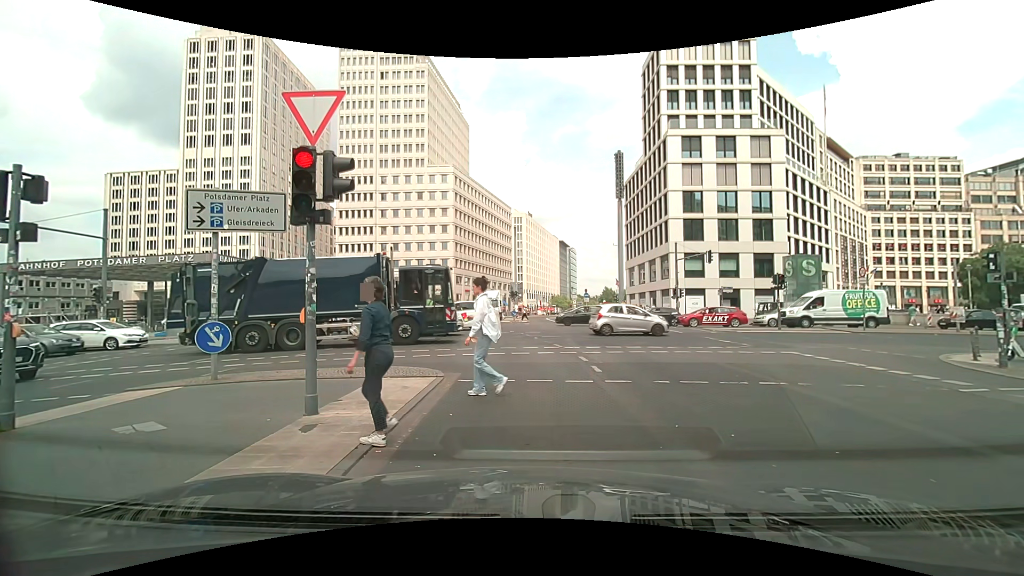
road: secondary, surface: asphalt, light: Day
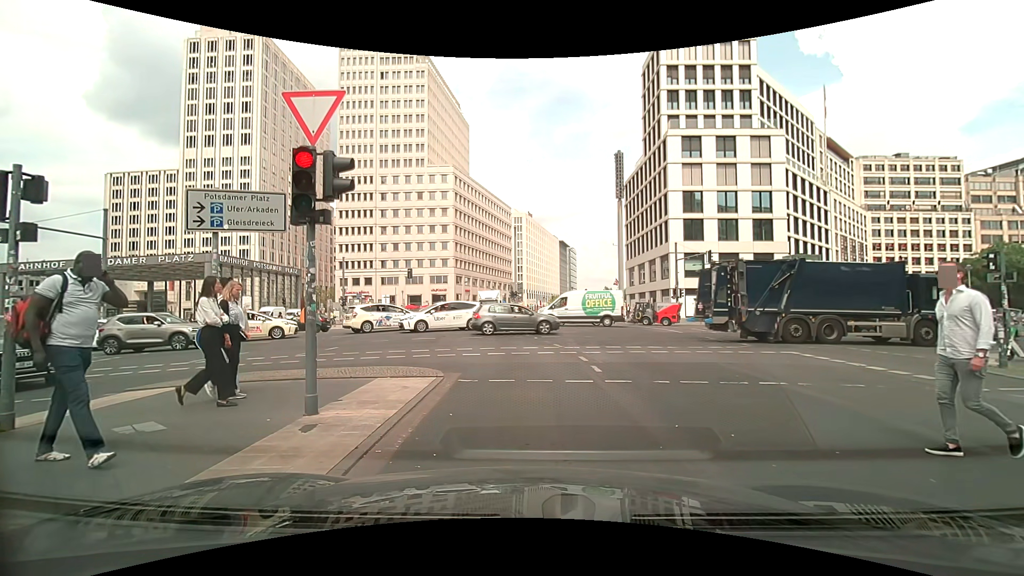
(0.0, 0.0) m; 0°
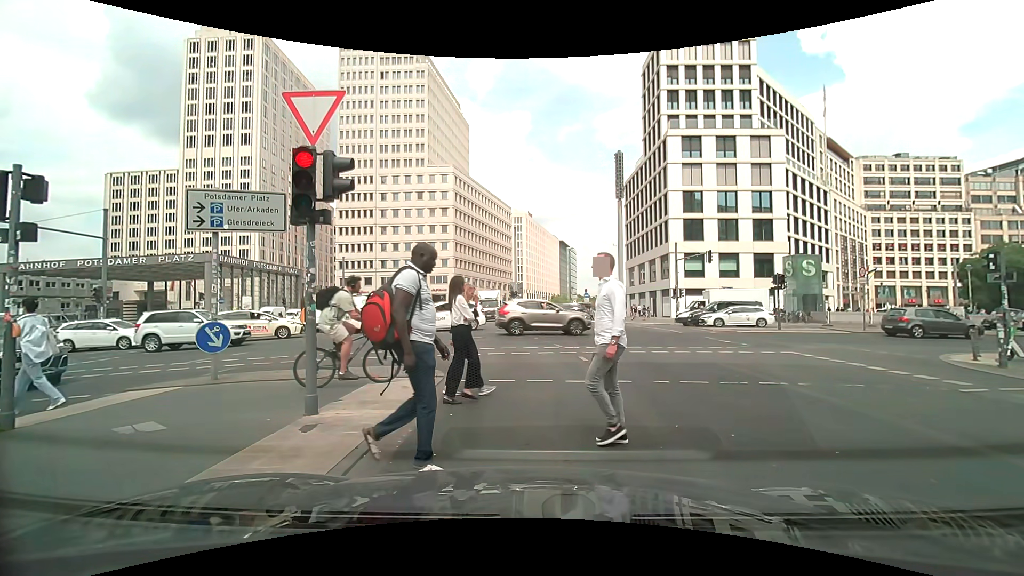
(0.0, 0.0) m; 0°
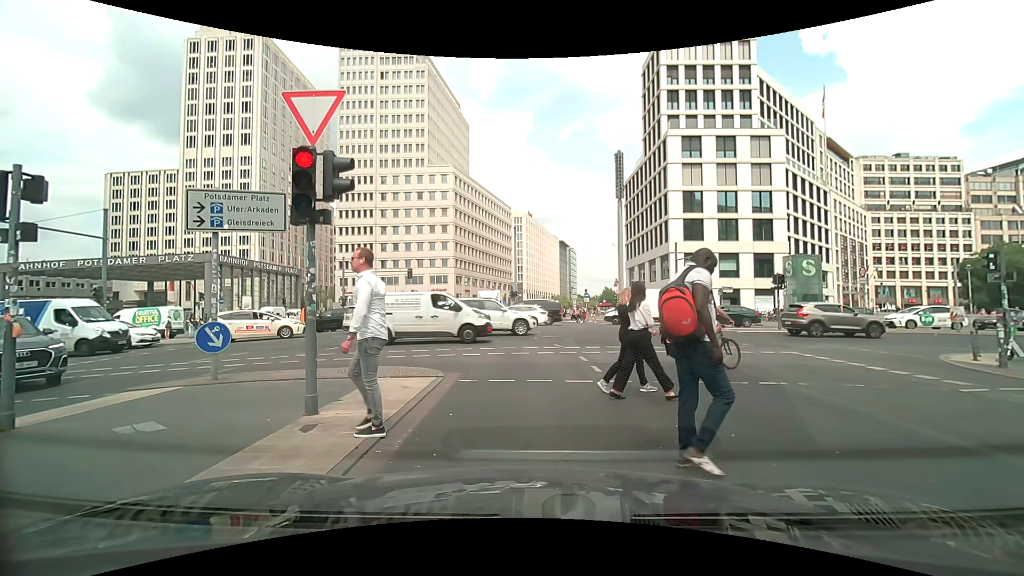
(0.0, 0.0) m; 0°
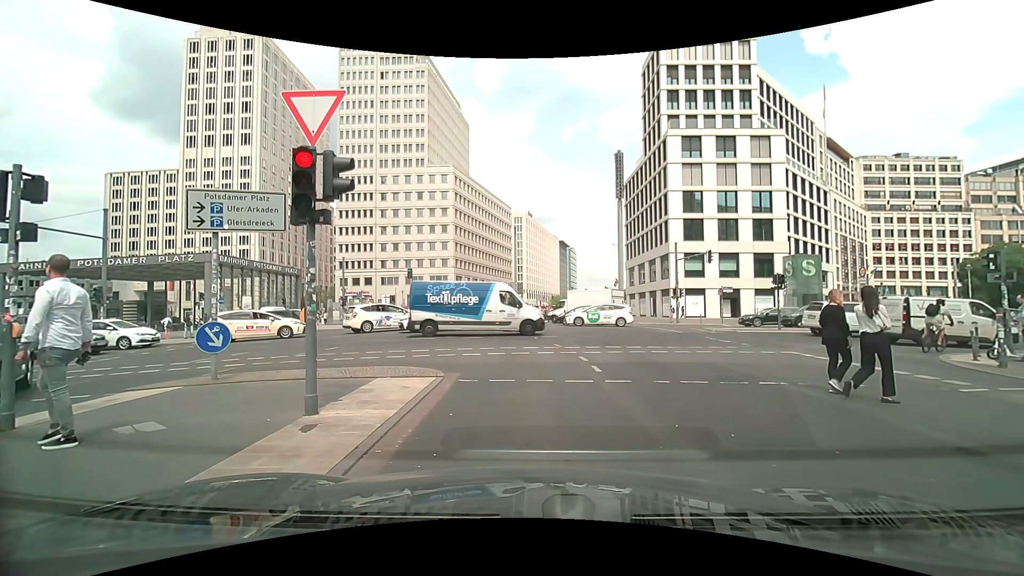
(0.0, 0.0) m; 0°
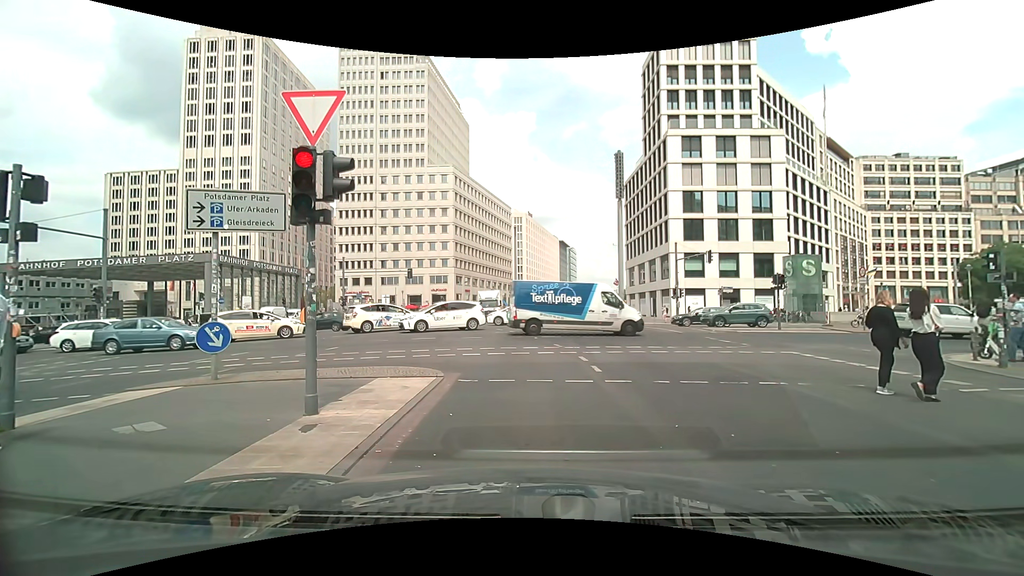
(0.0, 0.0) m; 0°
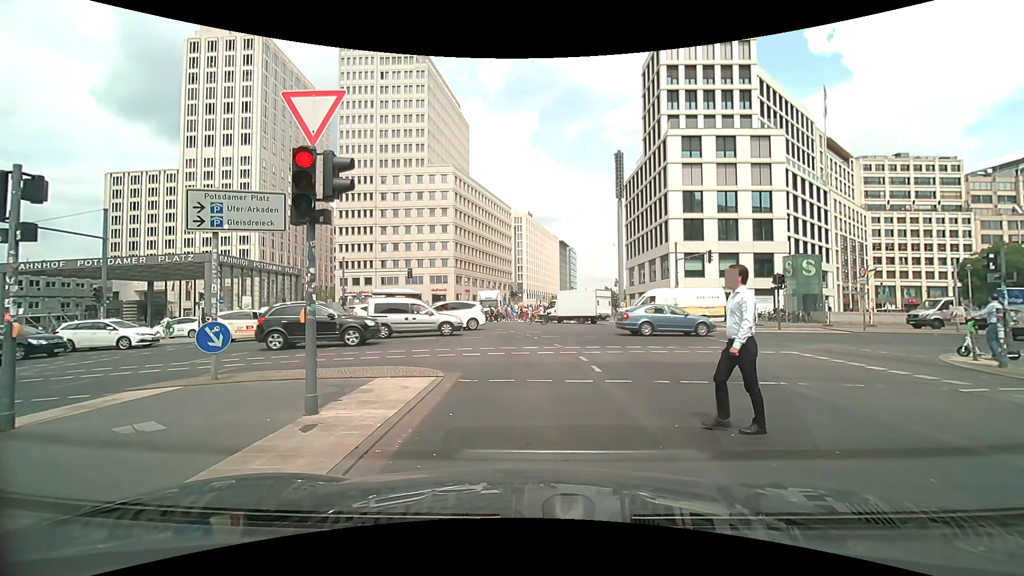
(0.0, 0.0) m; 0°
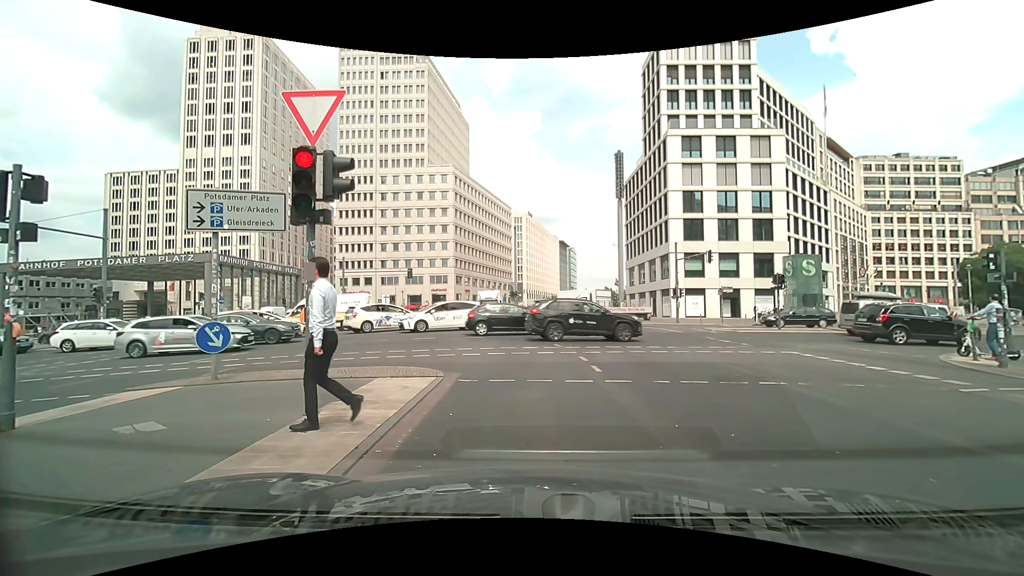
(0.0, 0.0) m; 0°
